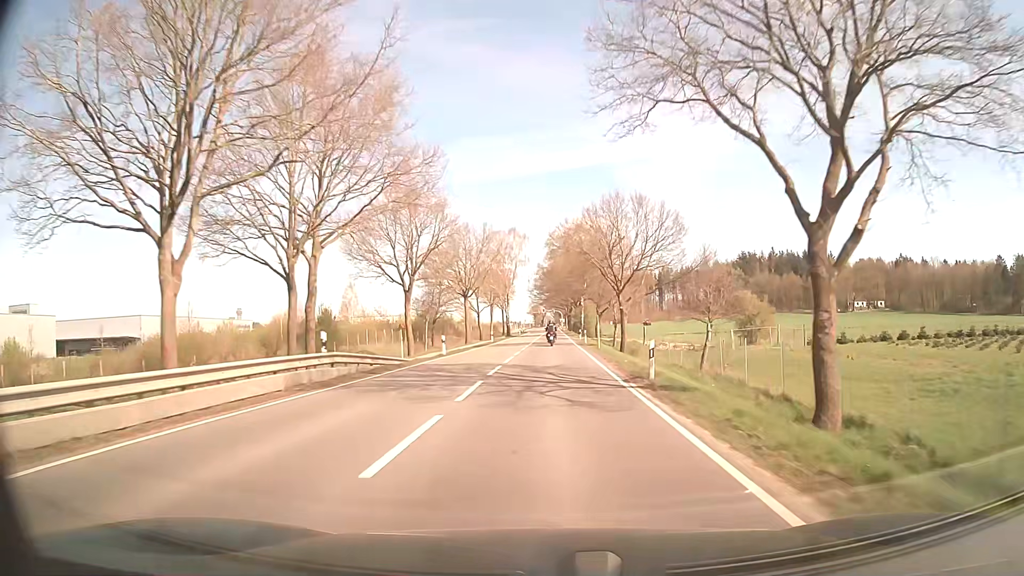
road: secondary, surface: asphalt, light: Day
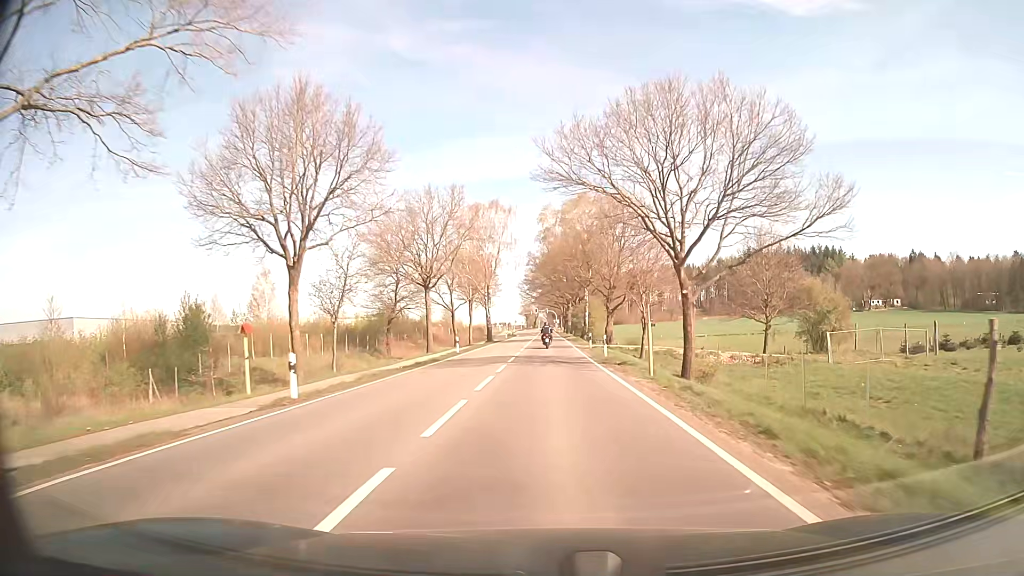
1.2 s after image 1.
(+0.2, +22.1) m; +1°
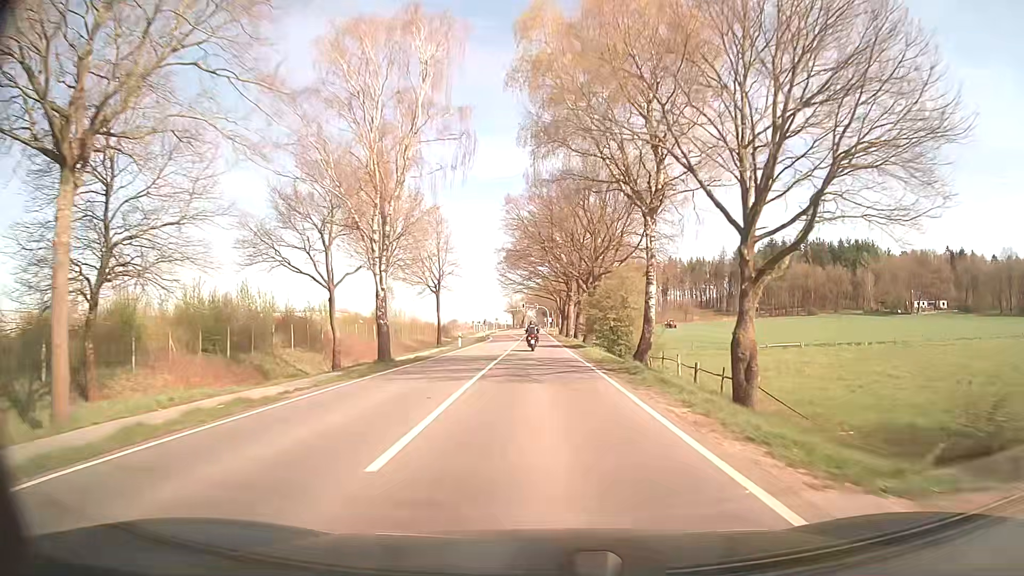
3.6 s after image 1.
(+0.3, +45.2) m; +1°
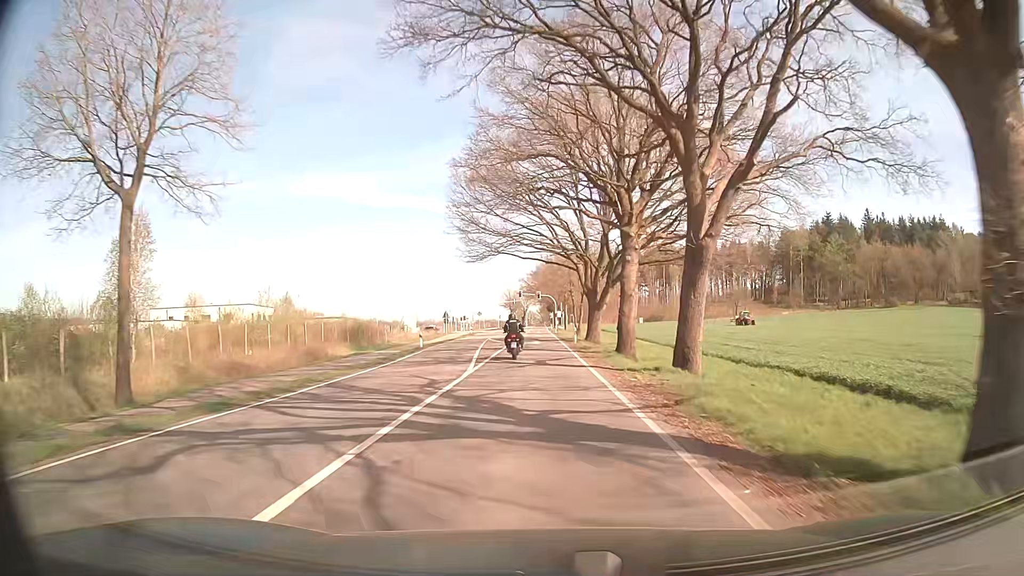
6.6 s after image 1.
(-0.1, +54.3) m; 0°
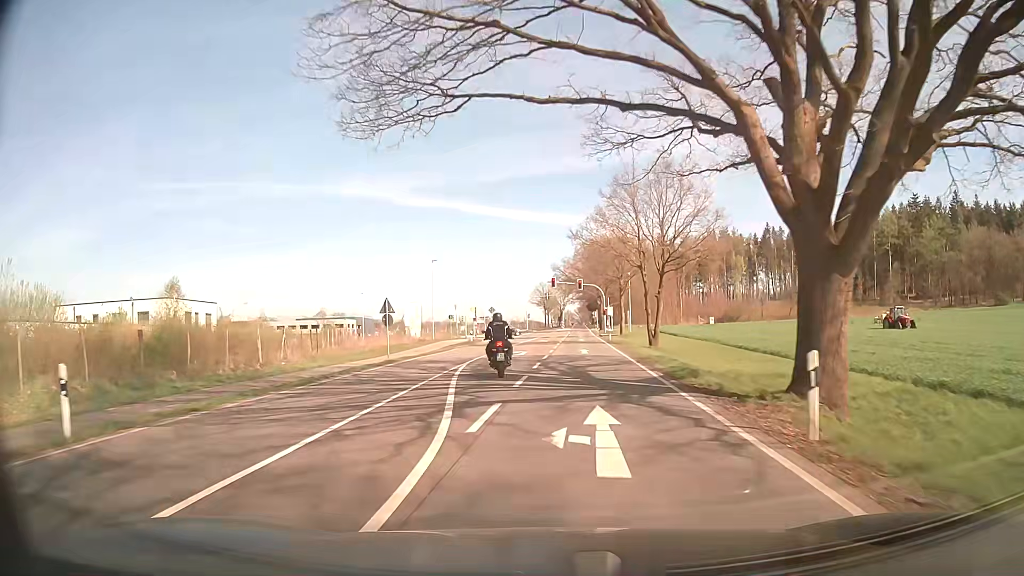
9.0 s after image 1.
(-0.5, +36.9) m; -3°
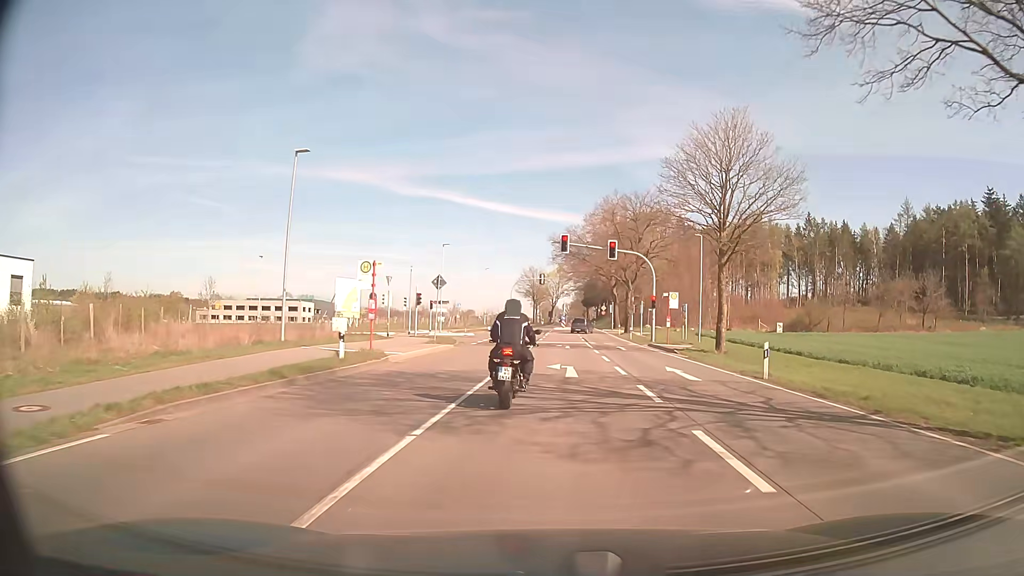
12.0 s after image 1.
(-1.0, +39.1) m; +1°
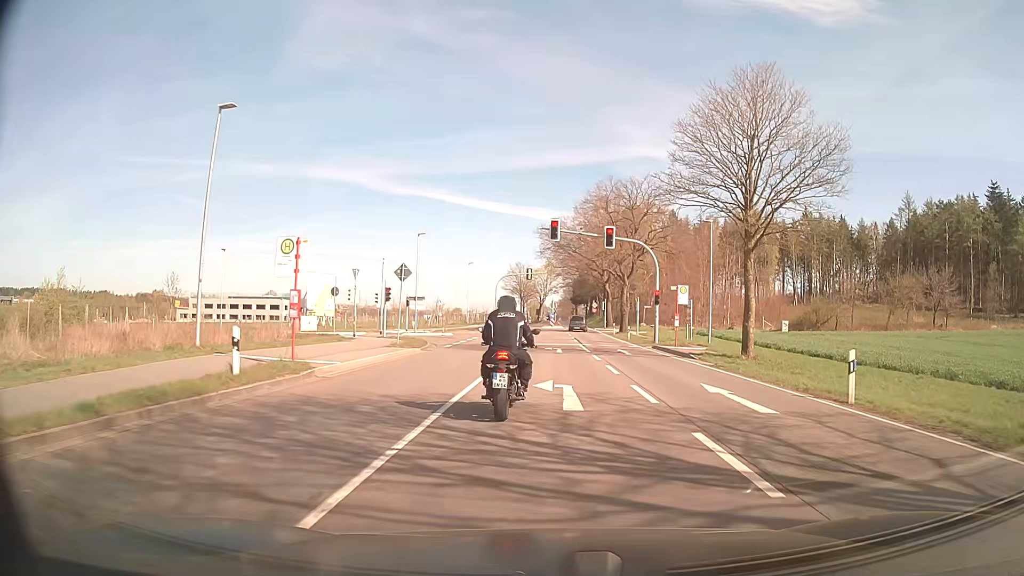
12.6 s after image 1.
(+0.1, +6.1) m; +1°
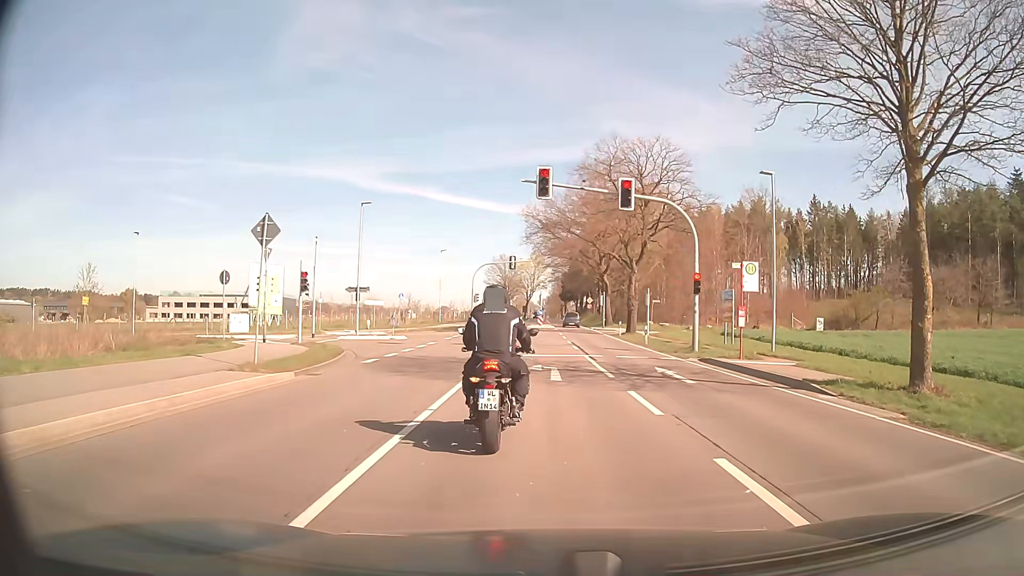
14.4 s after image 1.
(+0.2, +13.2) m; +1°
